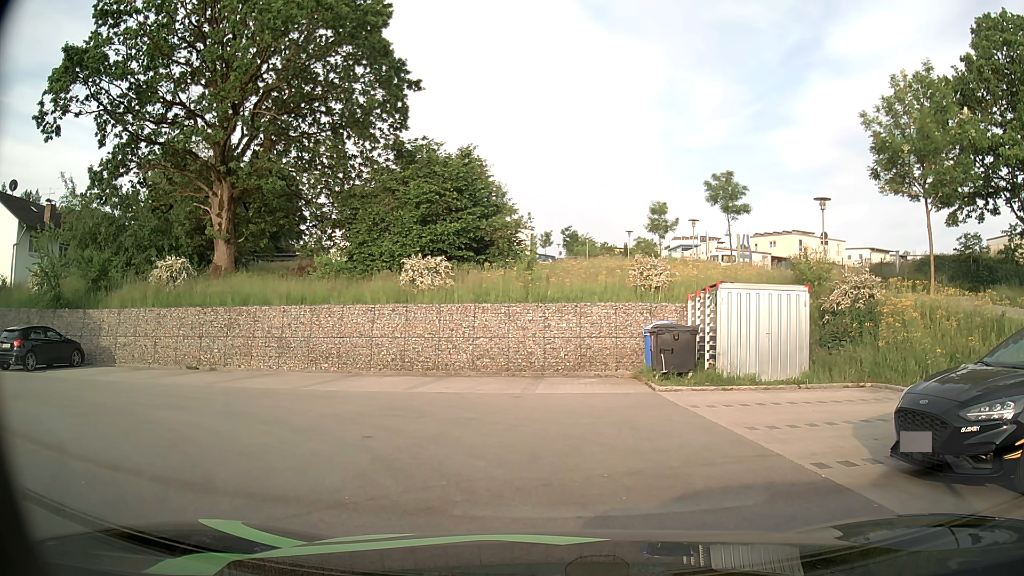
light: Day
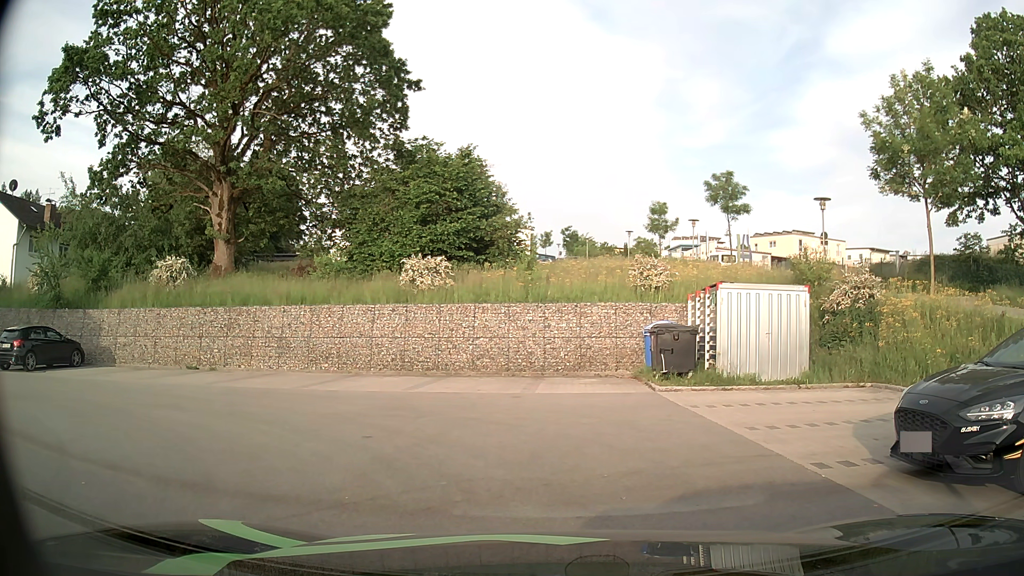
(0.0, 0.0) m; 0°
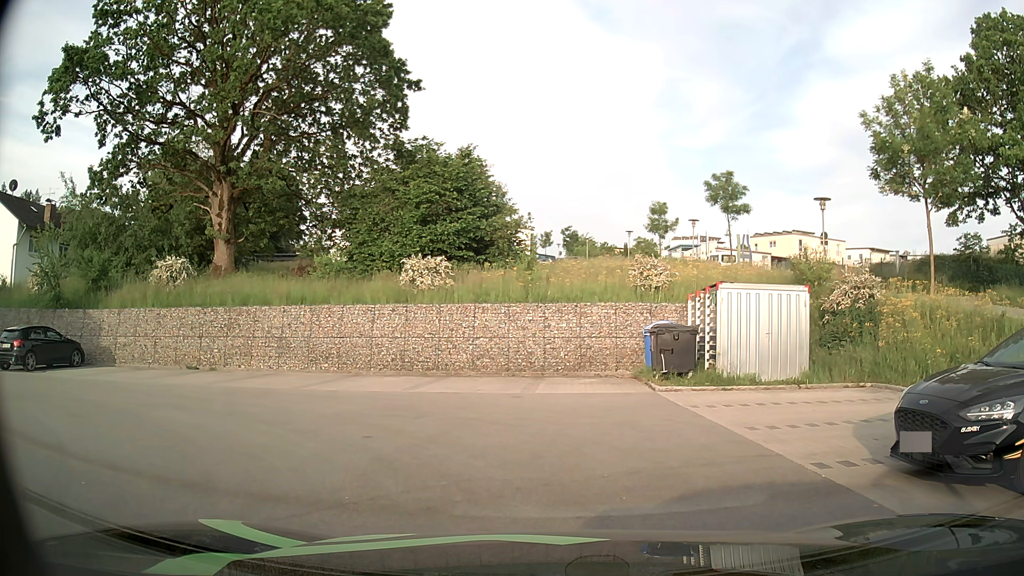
(0.0, 0.0) m; 0°
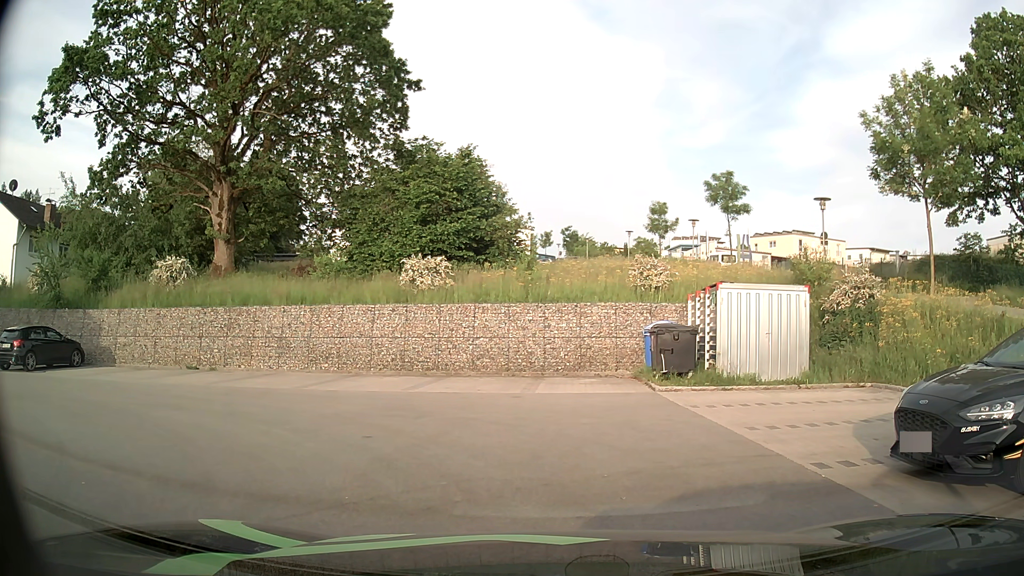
(0.0, 0.0) m; 0°
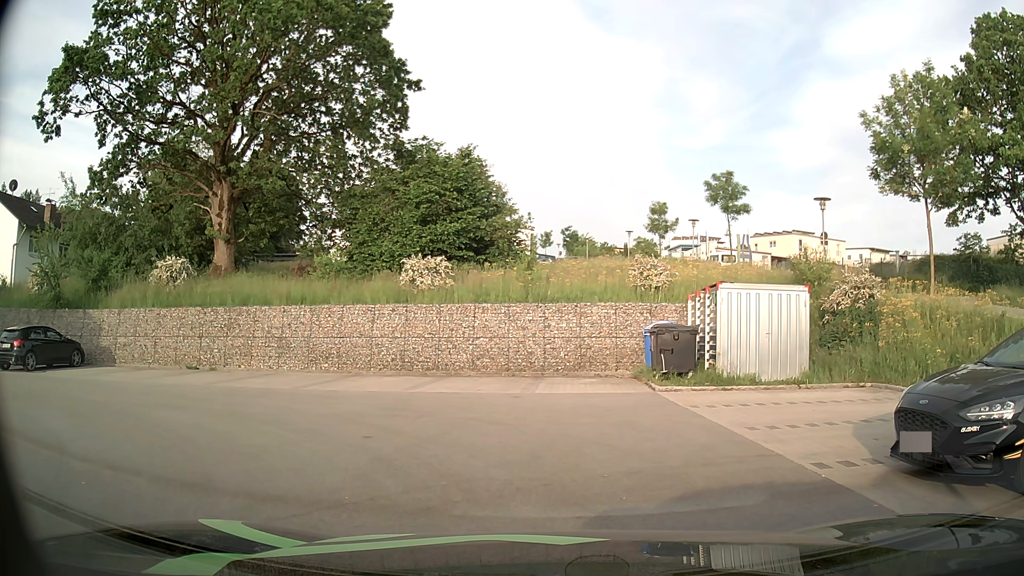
(0.0, 0.0) m; 0°
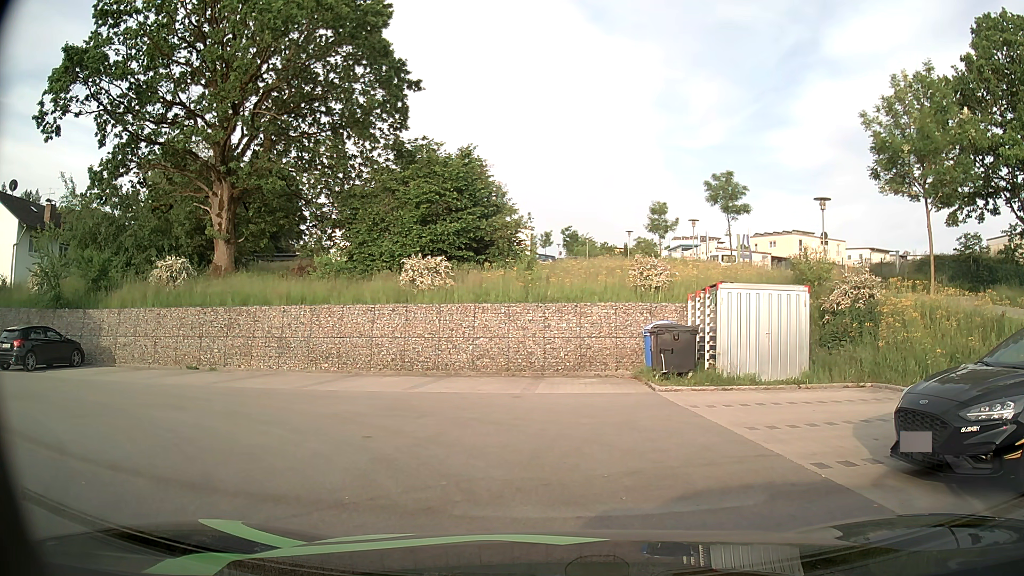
(0.0, 0.0) m; 0°
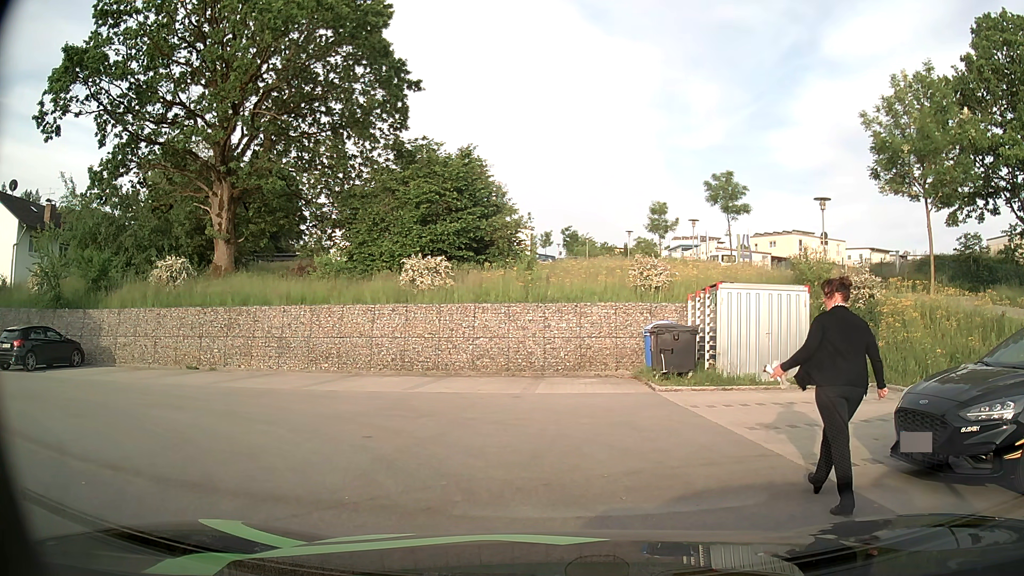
(0.0, 0.0) m; 0°
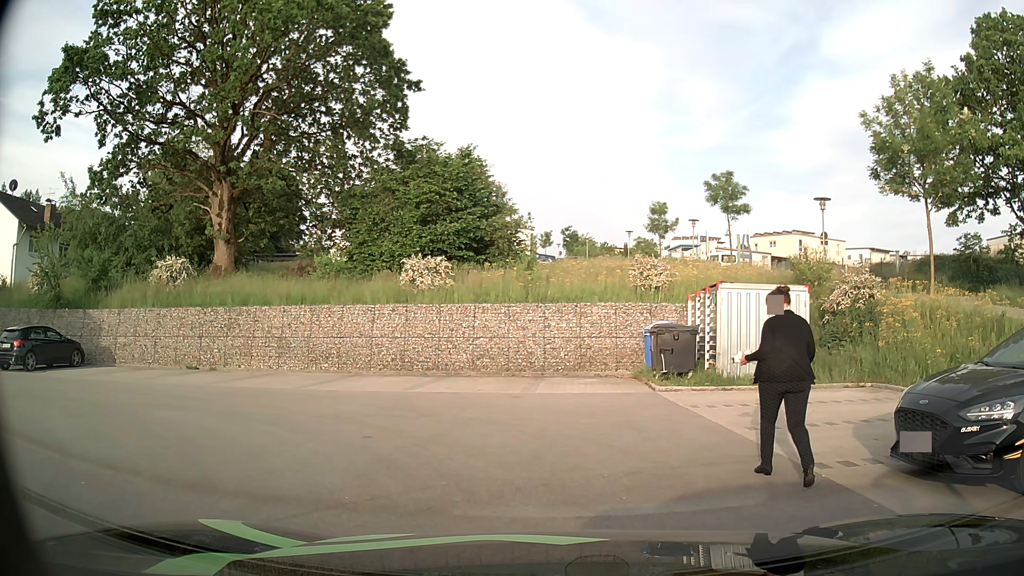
(0.0, 0.0) m; 0°
